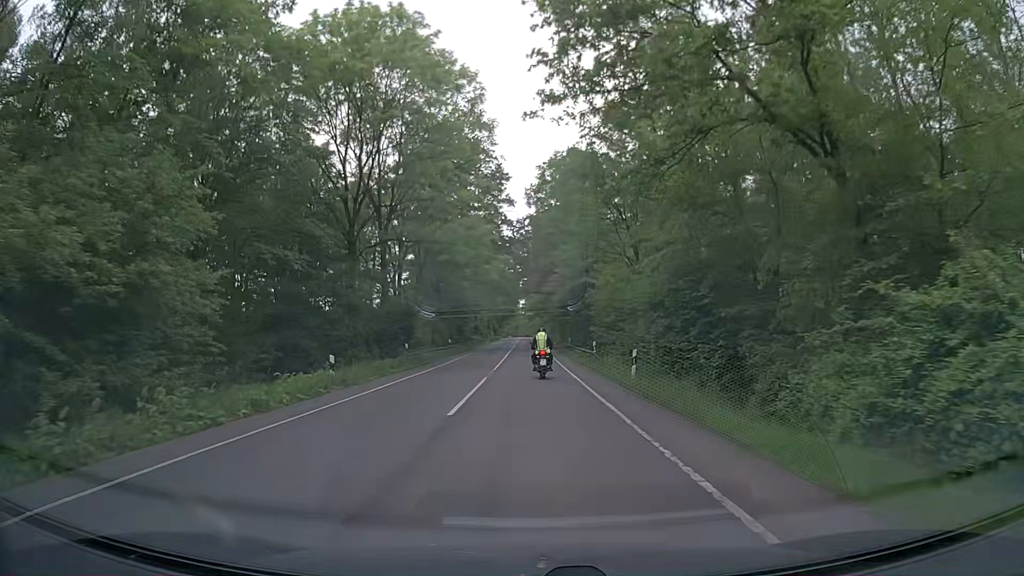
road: secondary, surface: asphalt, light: Day
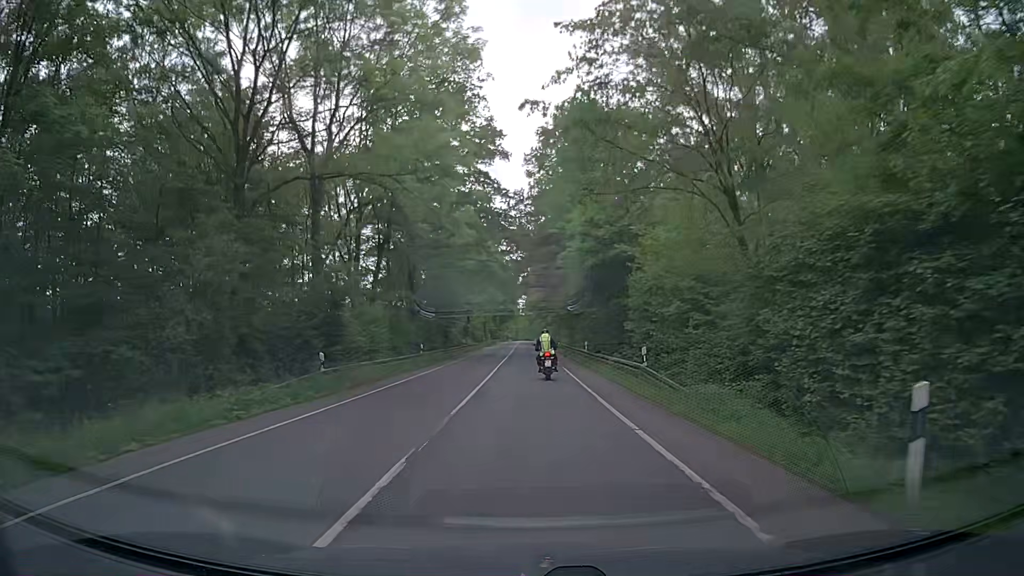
(-0.1, +15.0) m; 0°
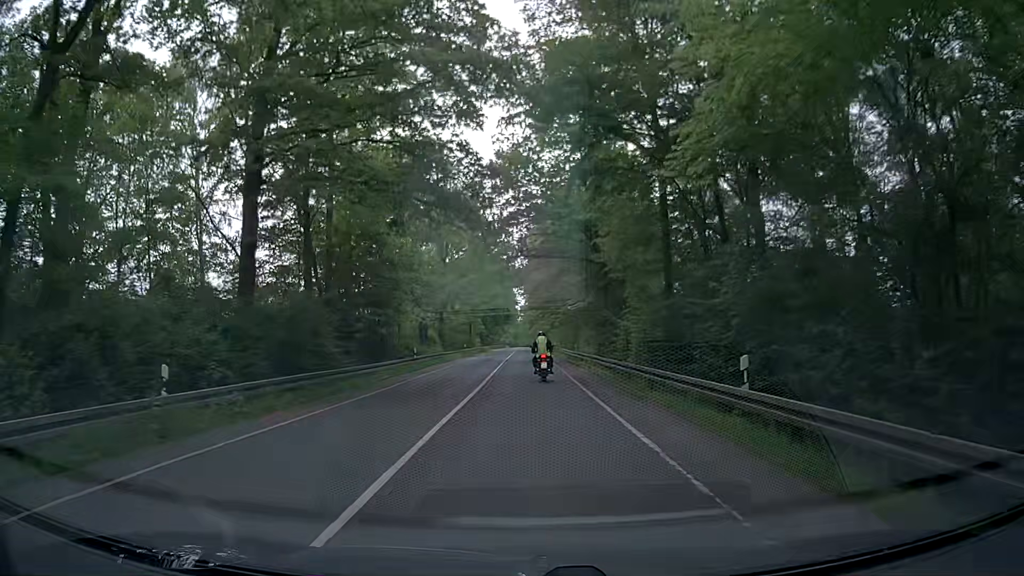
(+0.1, +29.8) m; 0°
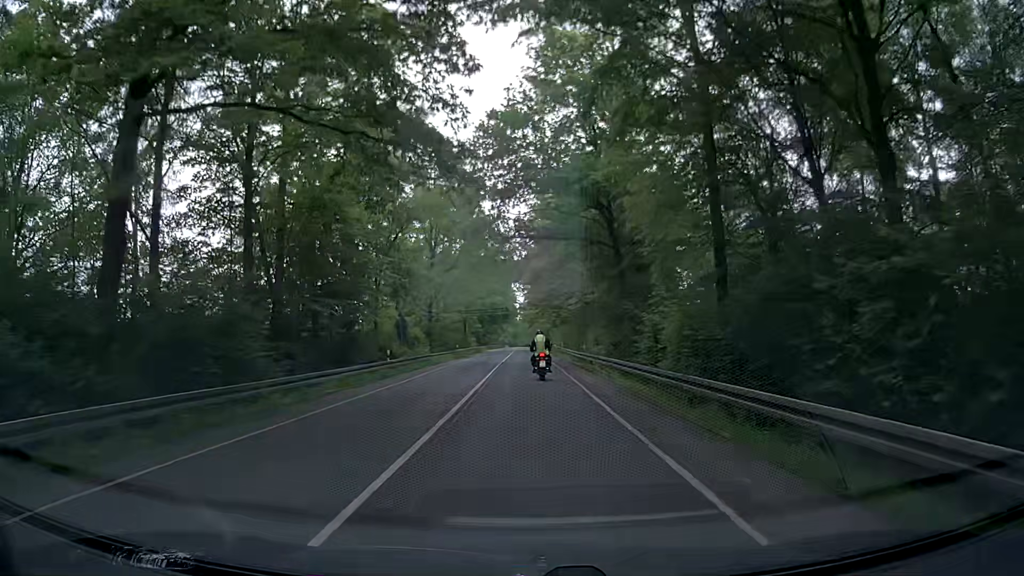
(0.0, +7.5) m; 0°
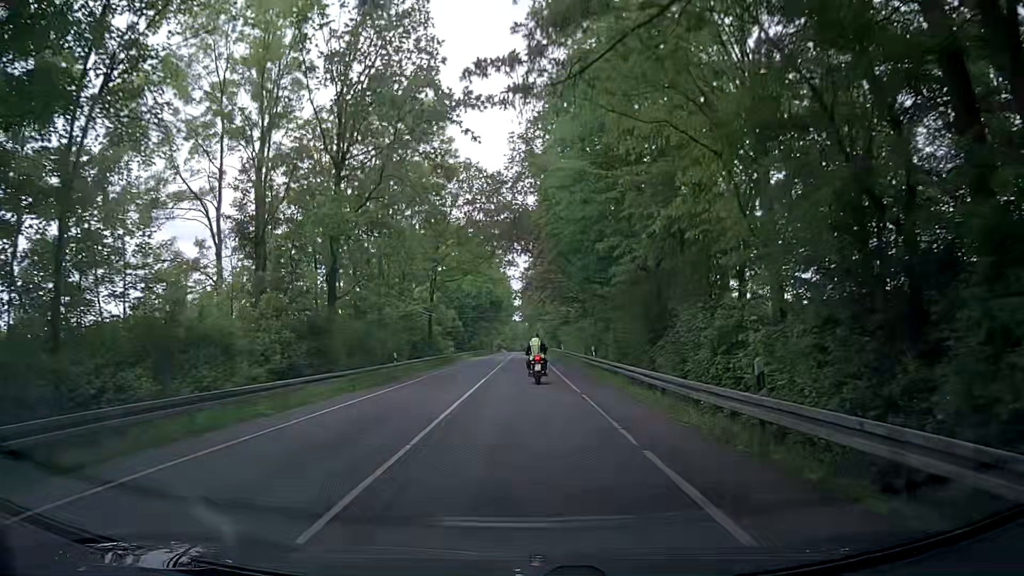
(+0.1, +30.0) m; +1°
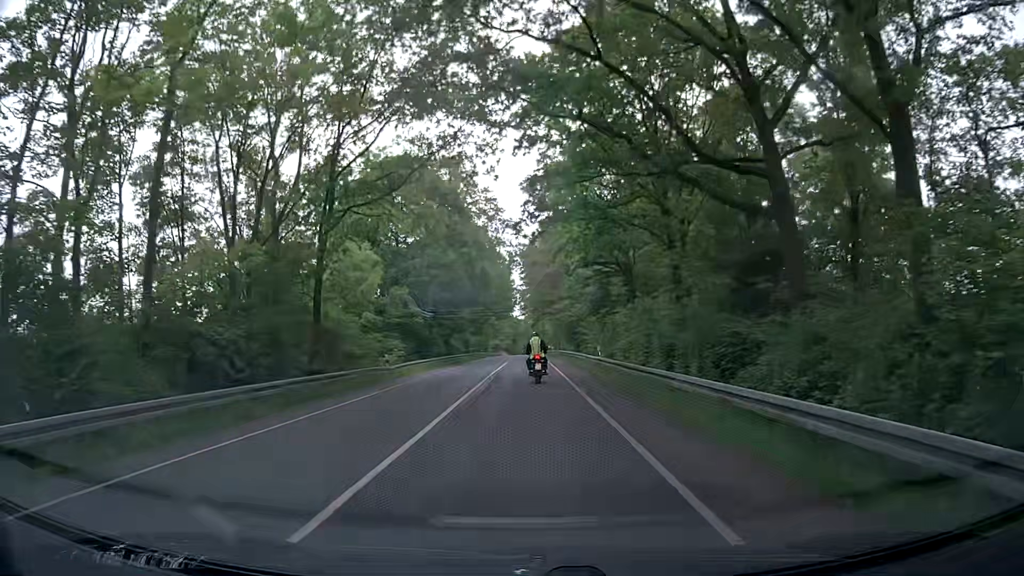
(-0.6, +30.1) m; -2°
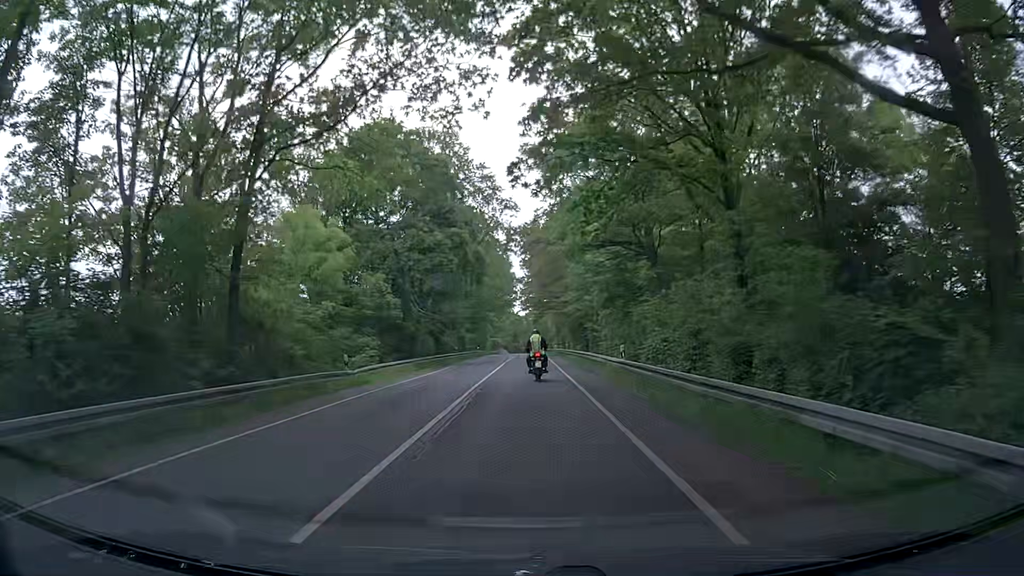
(0.0, +7.5) m; +1°
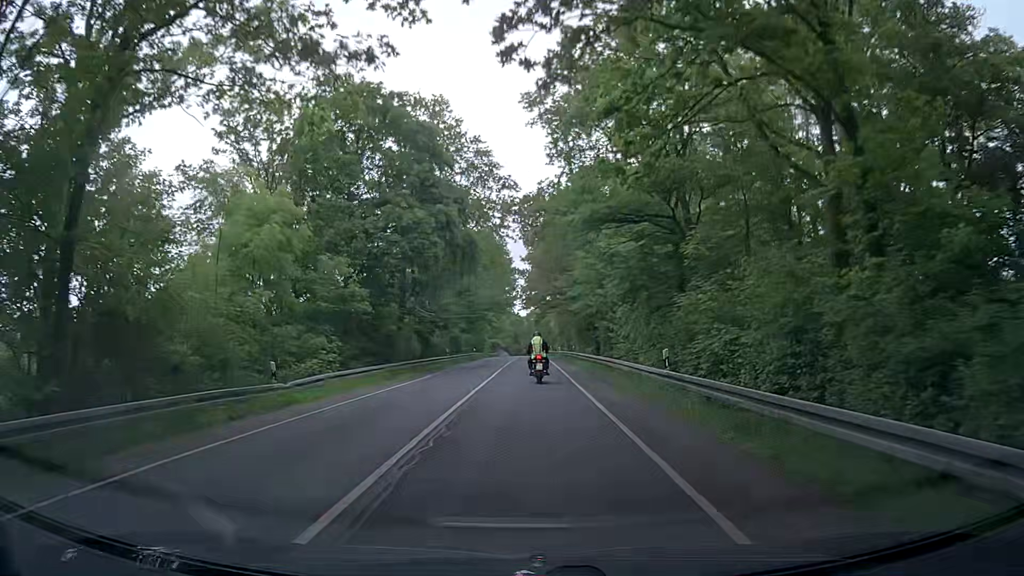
(0.0, +7.5) m; 0°
(0, +10) (0, +20) (0, +30) (0, +40) (0, +50) (0, +60) (0, +70) (0, +80) (0, +90) (-1, +100) m
